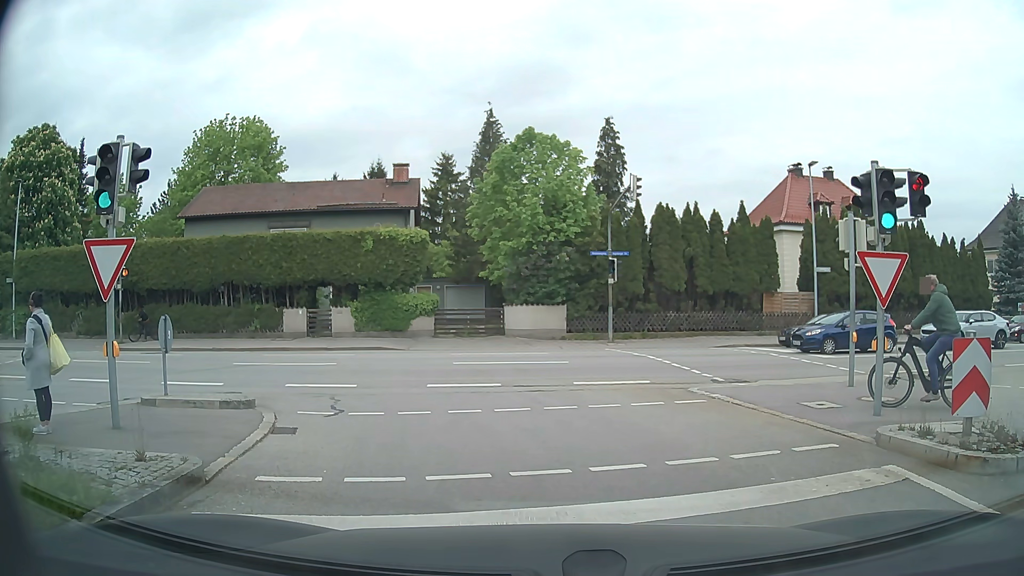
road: tertiary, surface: asphalt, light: Day
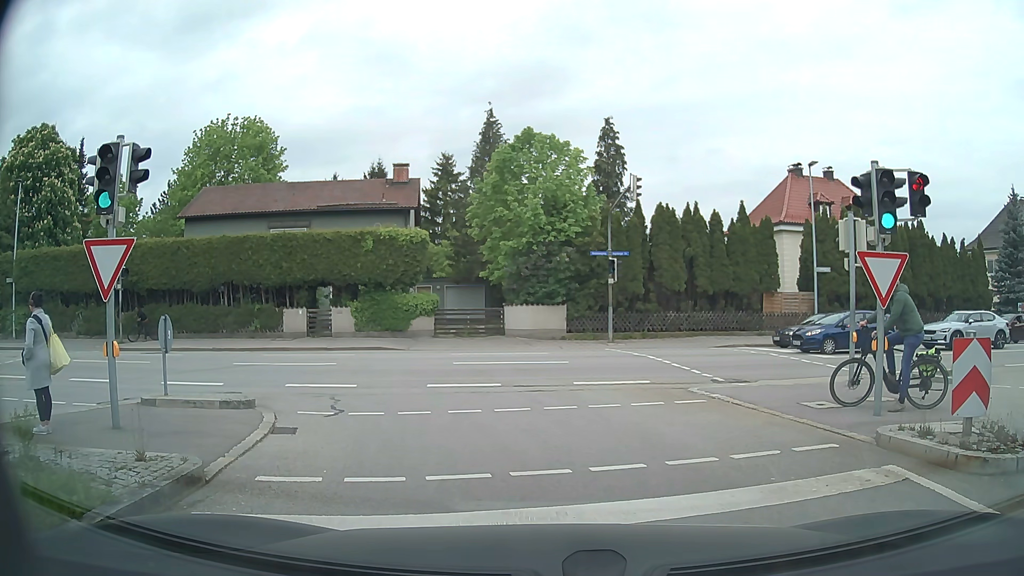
(0.0, 0.0) m; 0°
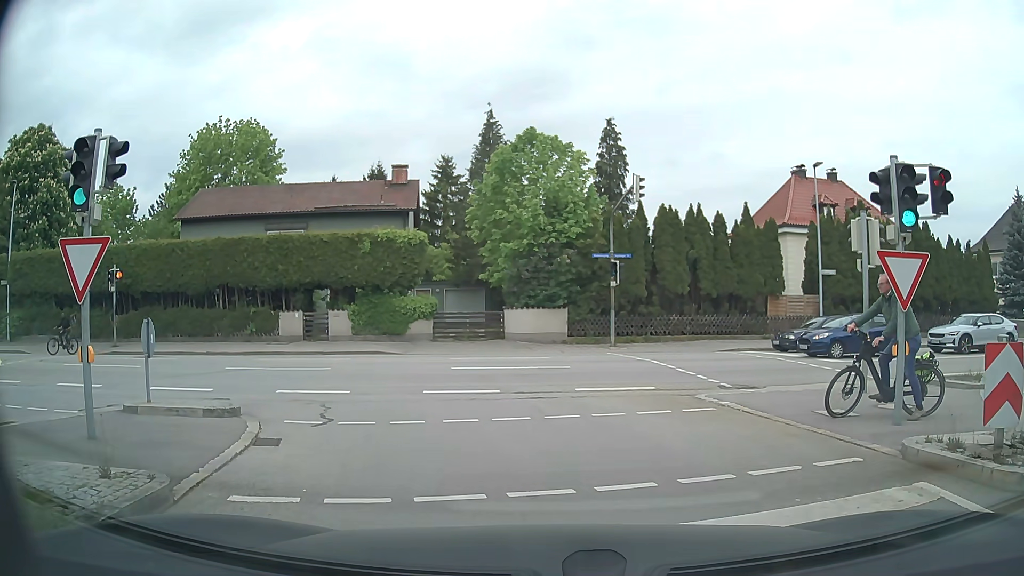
(0.0, +0.6) m; 0°
(0, +10) (-3, +19) (-12, +22) (-22, +22) (-32, +21) (-42, +20) (-52, +19) (-62, +17) (-72, +16) (-82, +15) m
